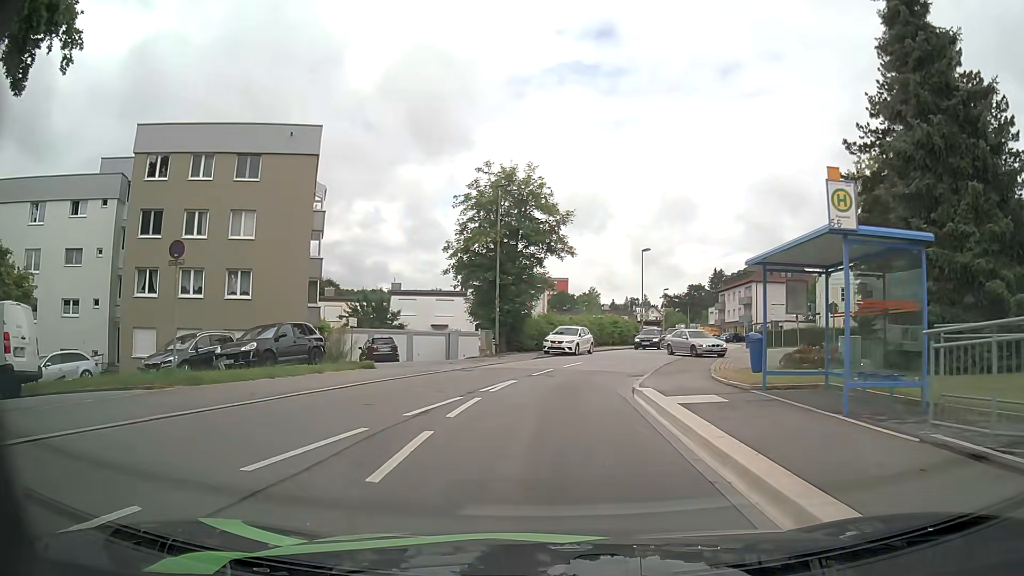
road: residential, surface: asphalt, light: Day
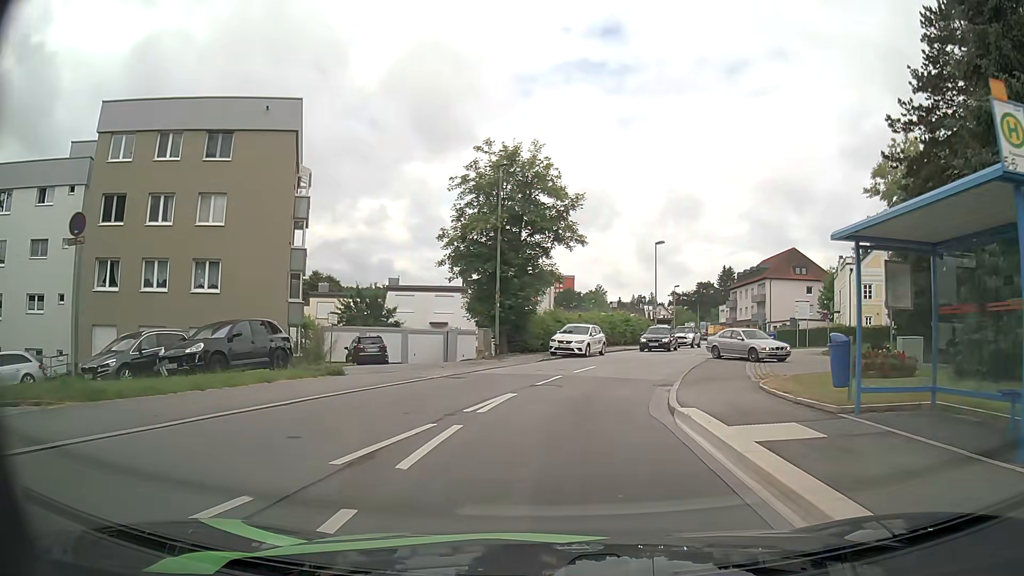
(-0.1, +3.9) m; -1°
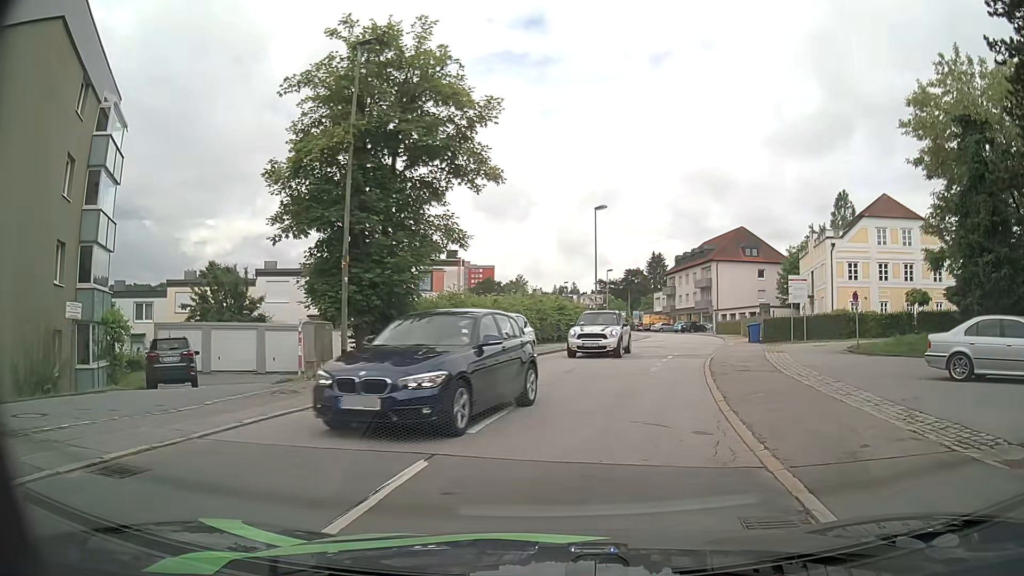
(+0.5, +12.2) m; +6°
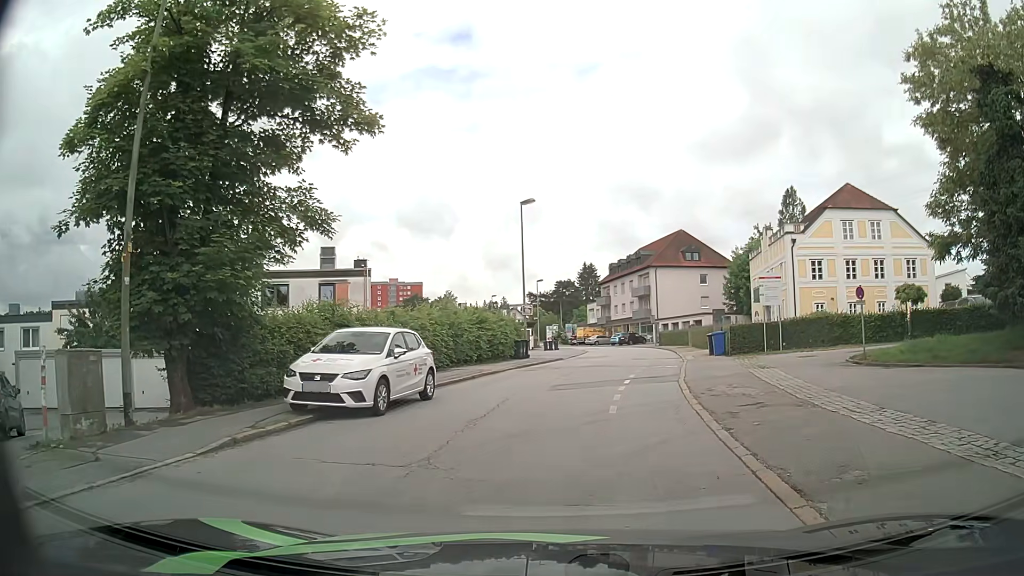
(+0.4, +6.4) m; +6°
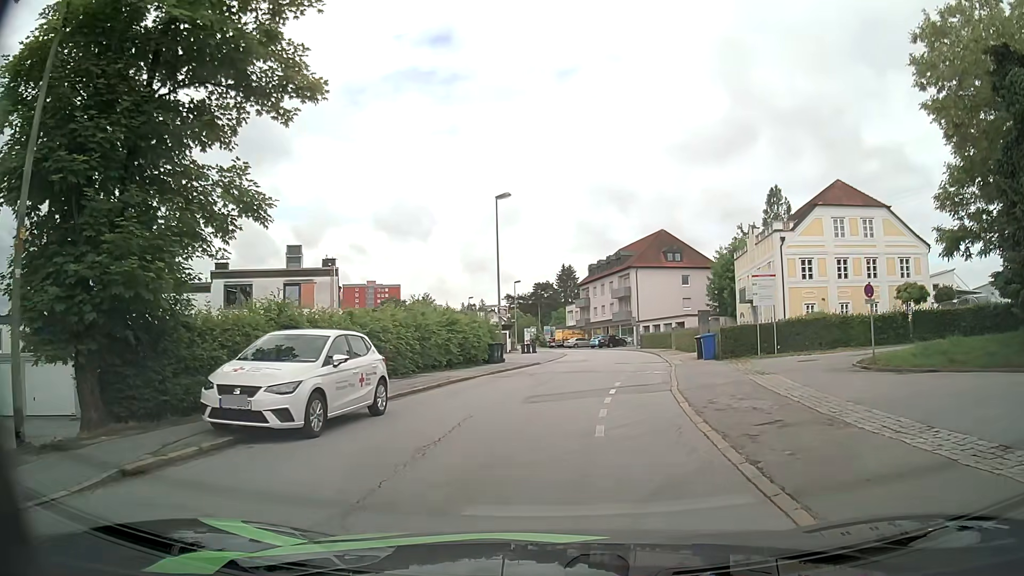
(0.0, +2.3) m; +2°
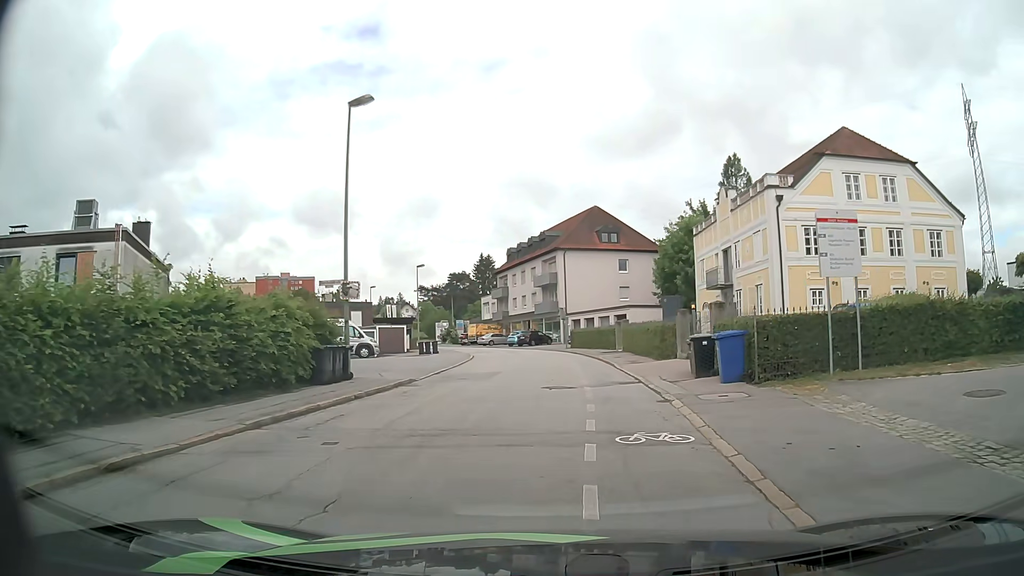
(+0.7, +14.2) m; +7°
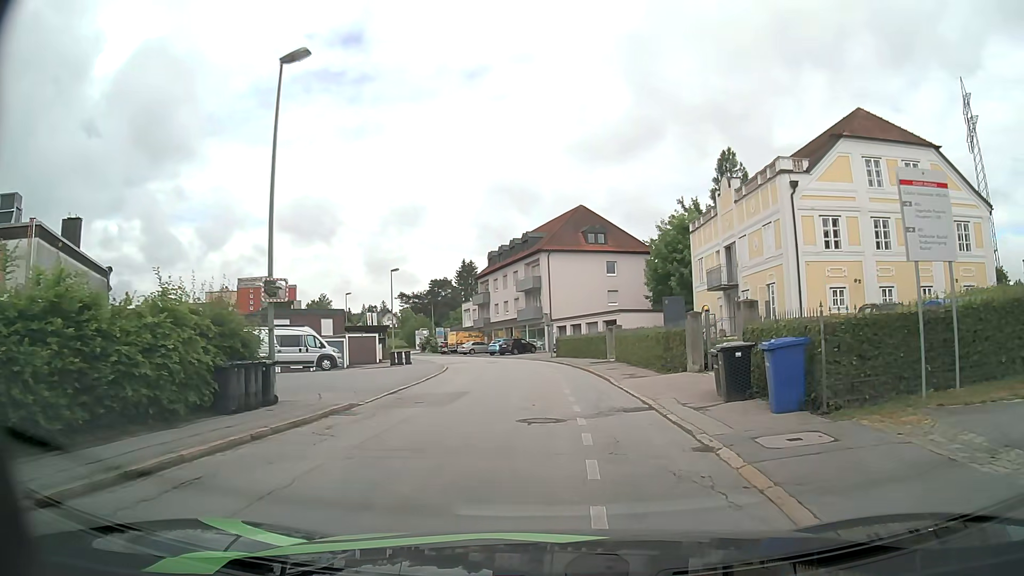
(0.0, +4.4) m; 0°
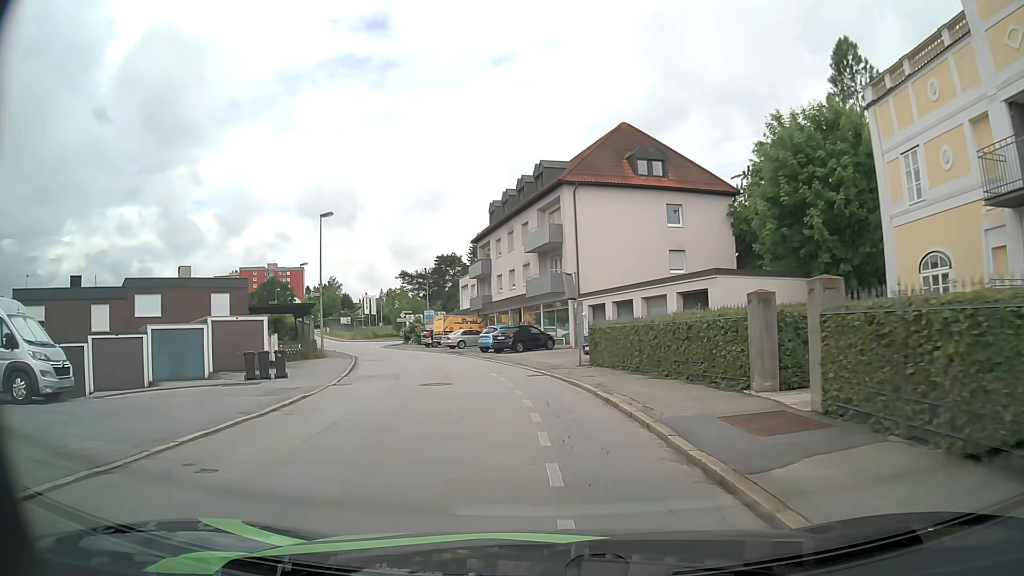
(+0.3, +24.6) m; -2°
(0, +10) (-2, +20) (-4, +30) (-7, +39) (-10, +49) (-14, +58) (-19, +67) (-23, +76) (-27, +85) (-32, +94) m
